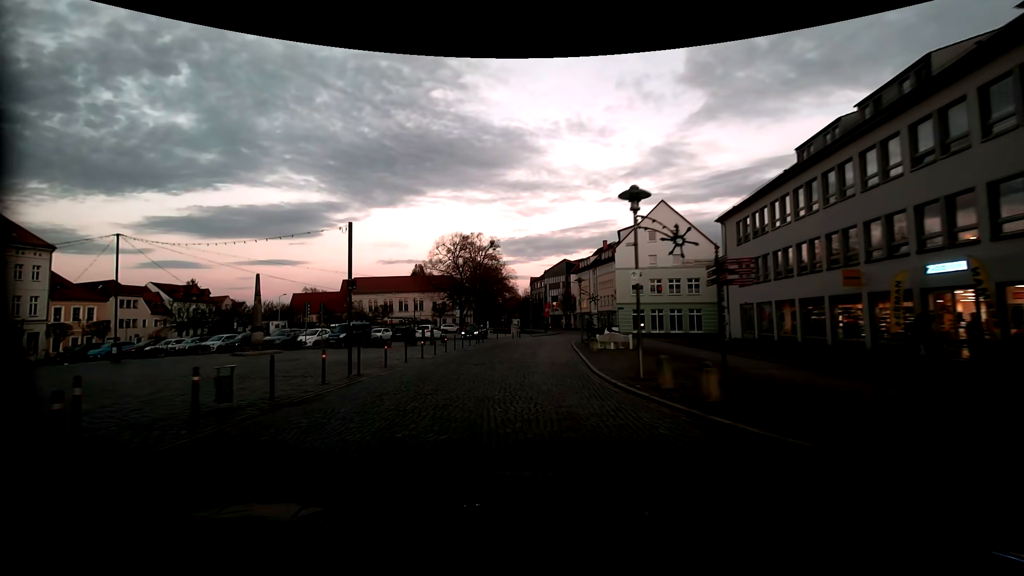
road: residential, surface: sett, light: Dusk
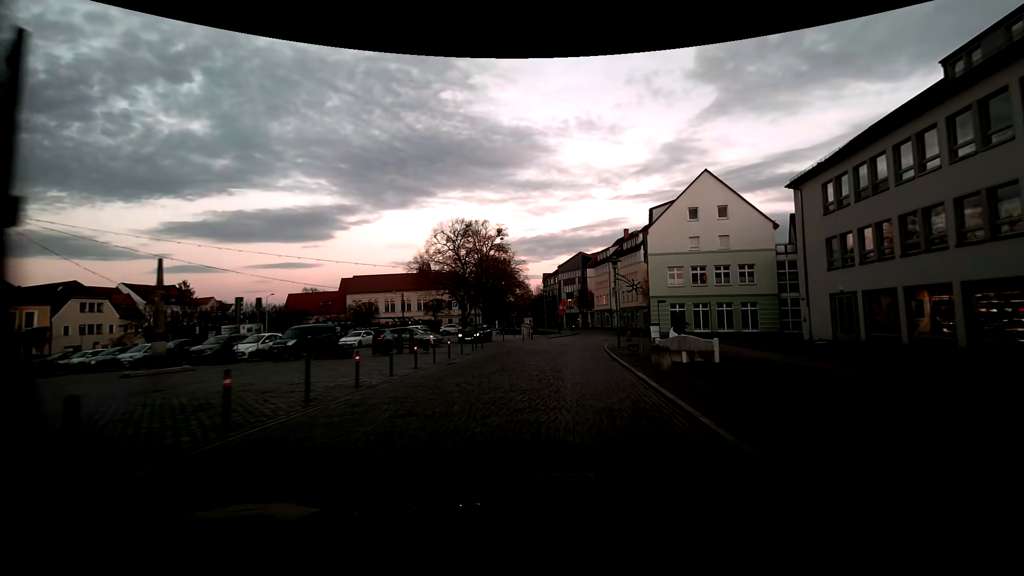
(-0.2, +10.3) m; -1°
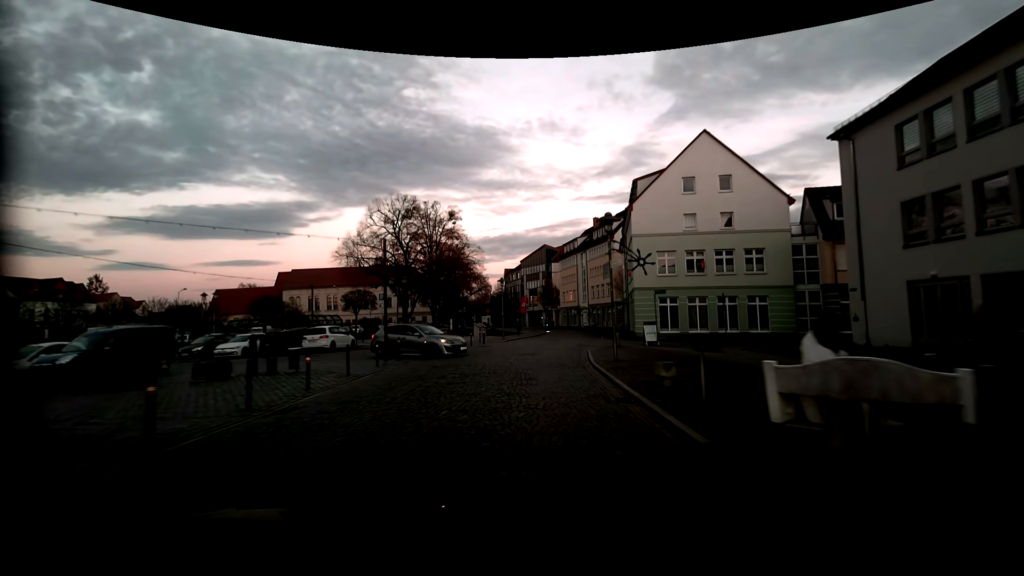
(+0.5, +10.6) m; +6°
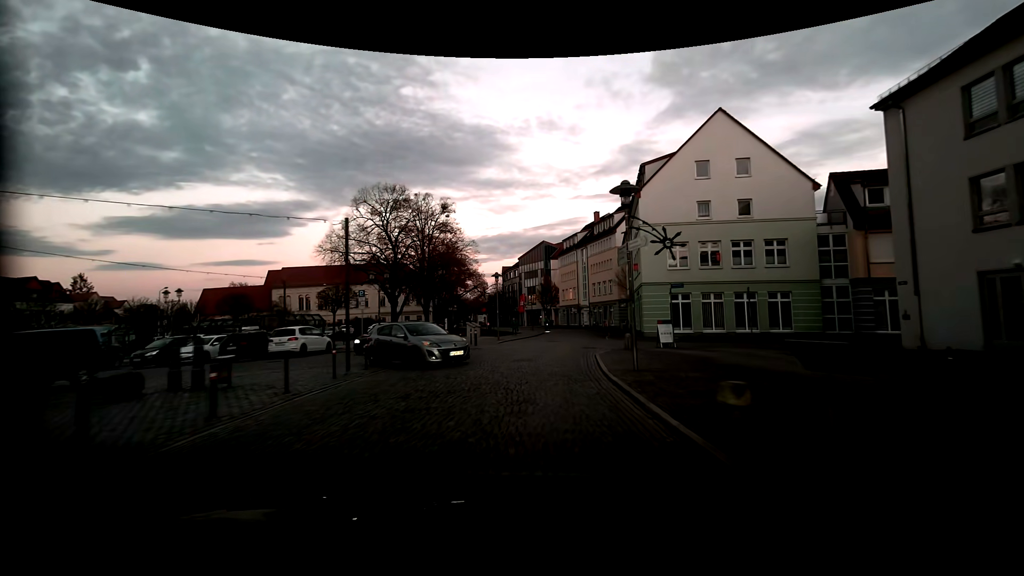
(-0.1, +3.4) m; 0°
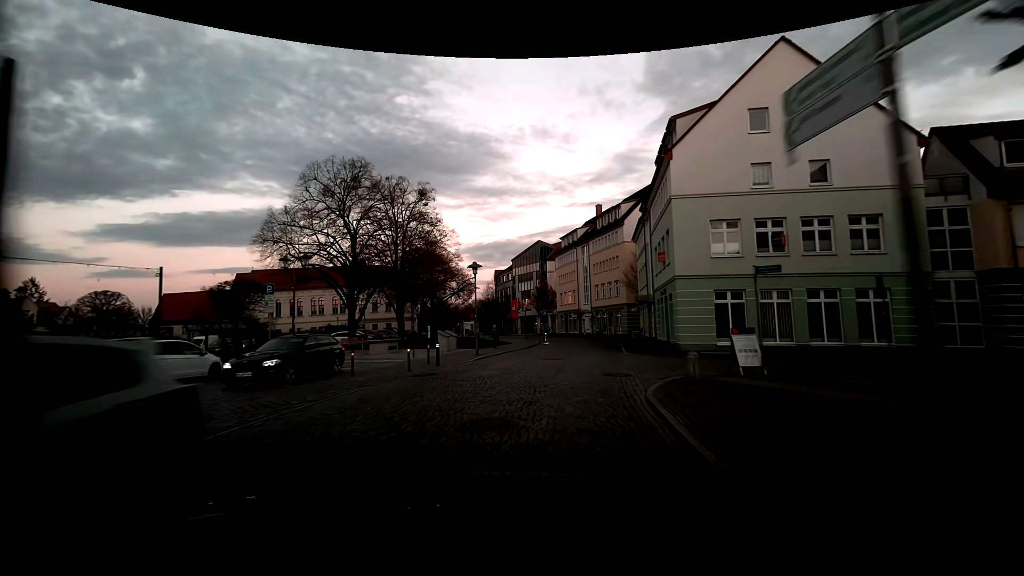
(-0.2, +9.5) m; -1°
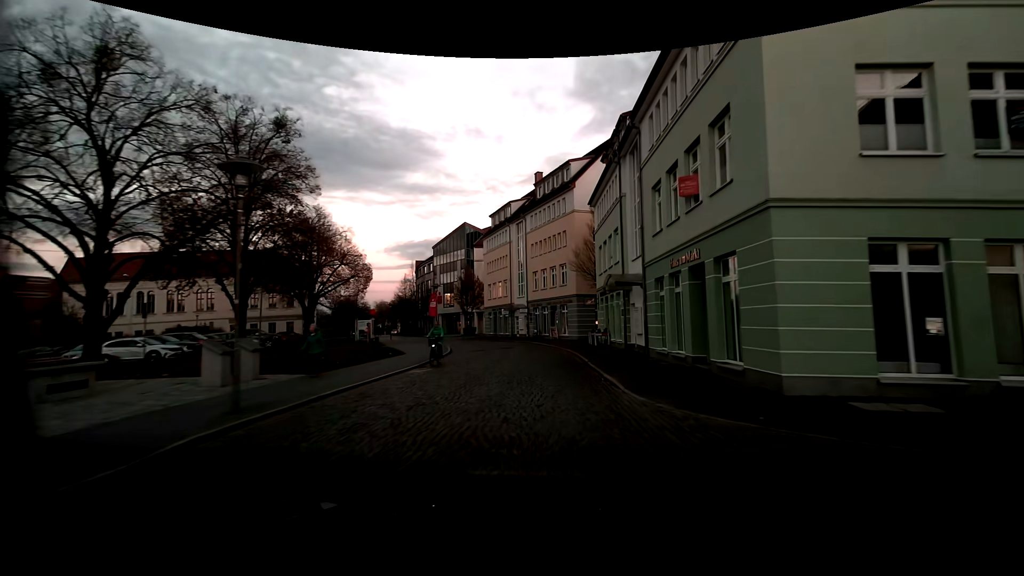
(+0.9, +16.1) m; +9°
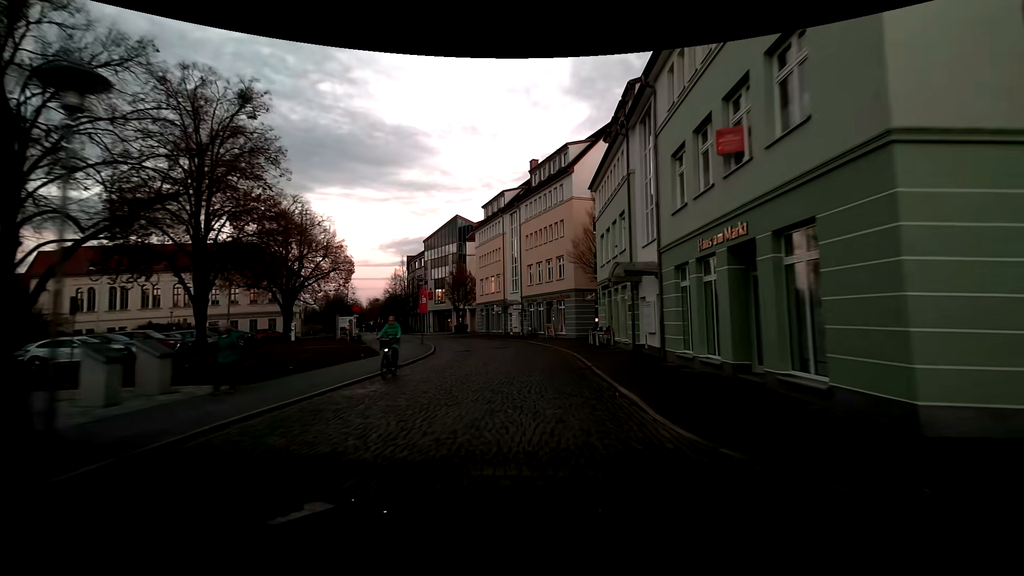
(-0.1, +3.4) m; 0°
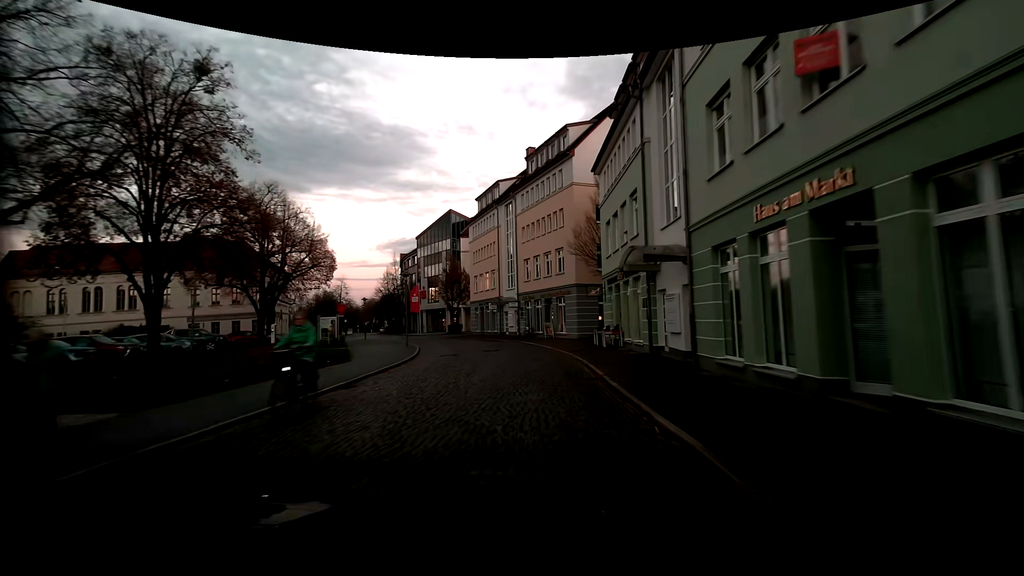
(0.0, +3.5) m; 0°
